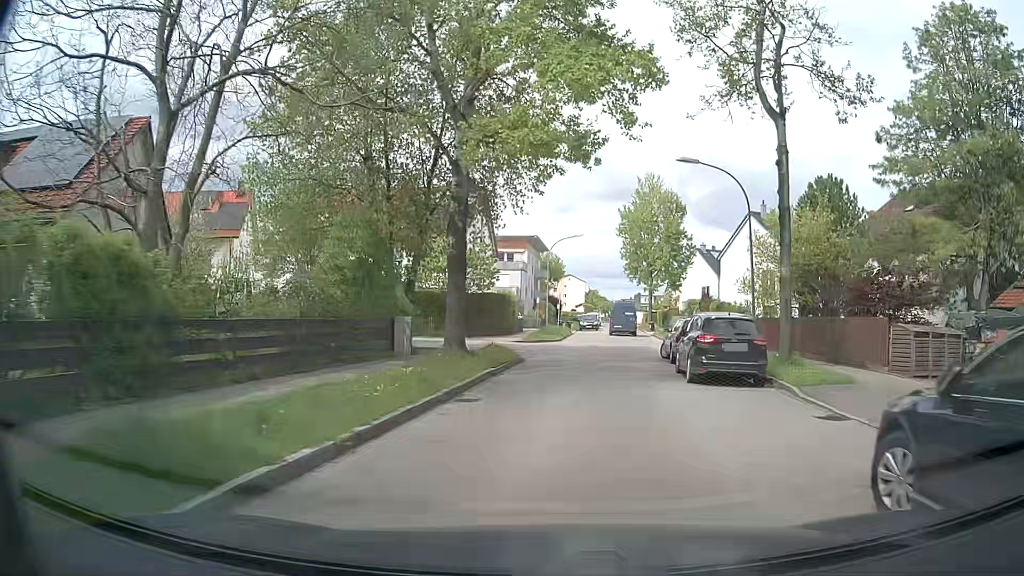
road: residential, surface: asphalt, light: Day
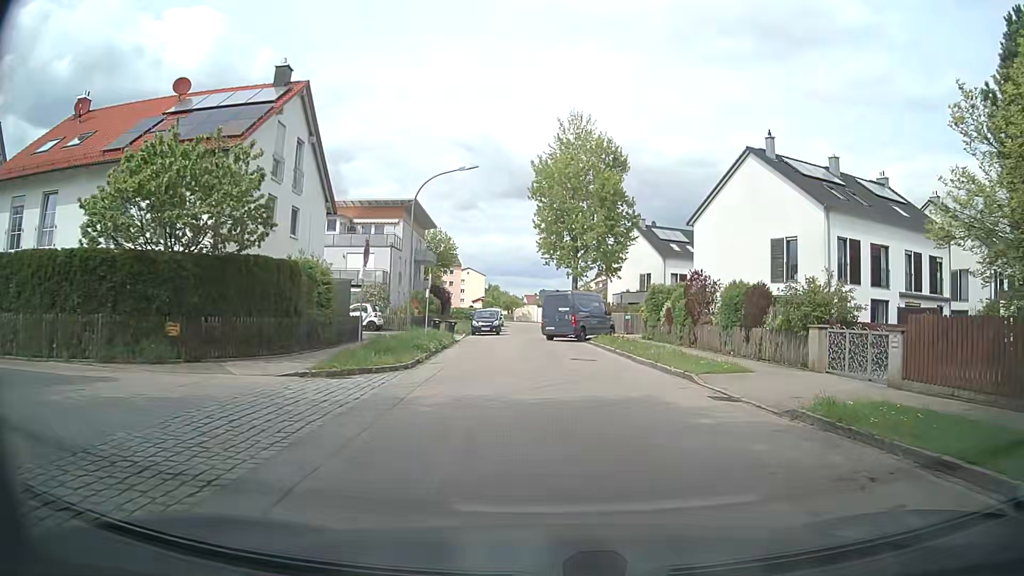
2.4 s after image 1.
(+1.5, +22.3) m; +8°
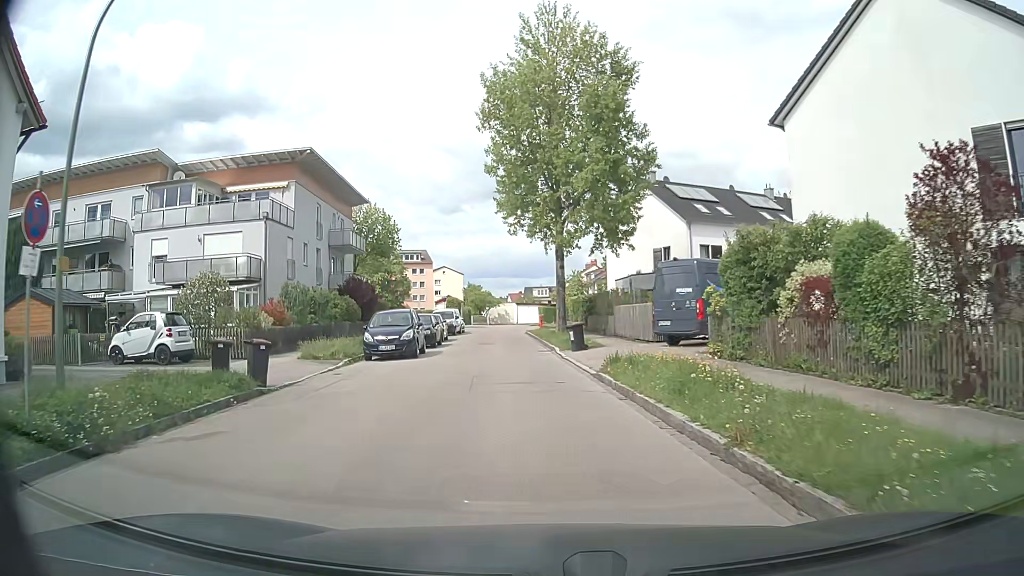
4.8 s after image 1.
(+0.9, +19.9) m; +1°
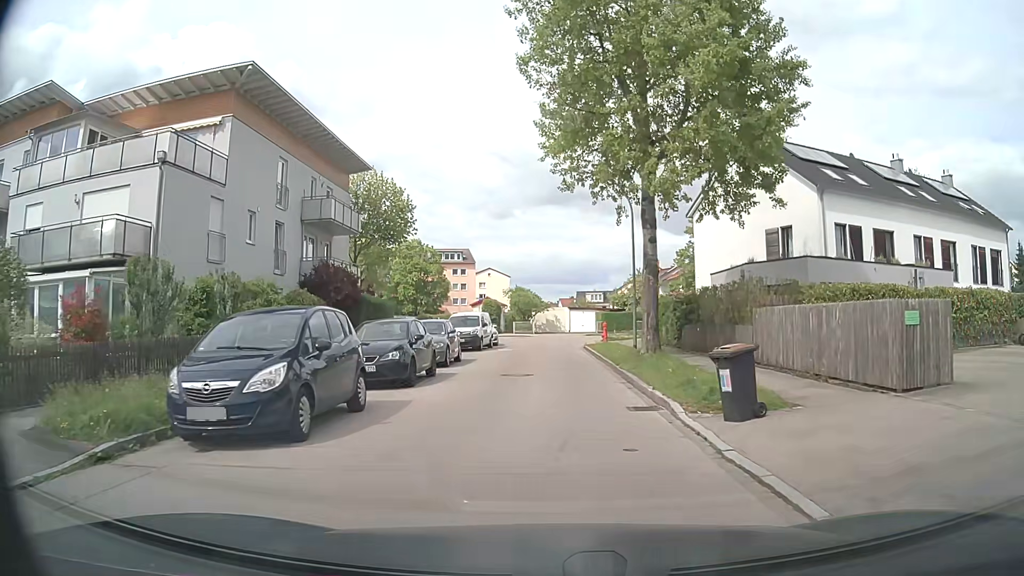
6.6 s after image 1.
(-0.7, +14.1) m; -4°
